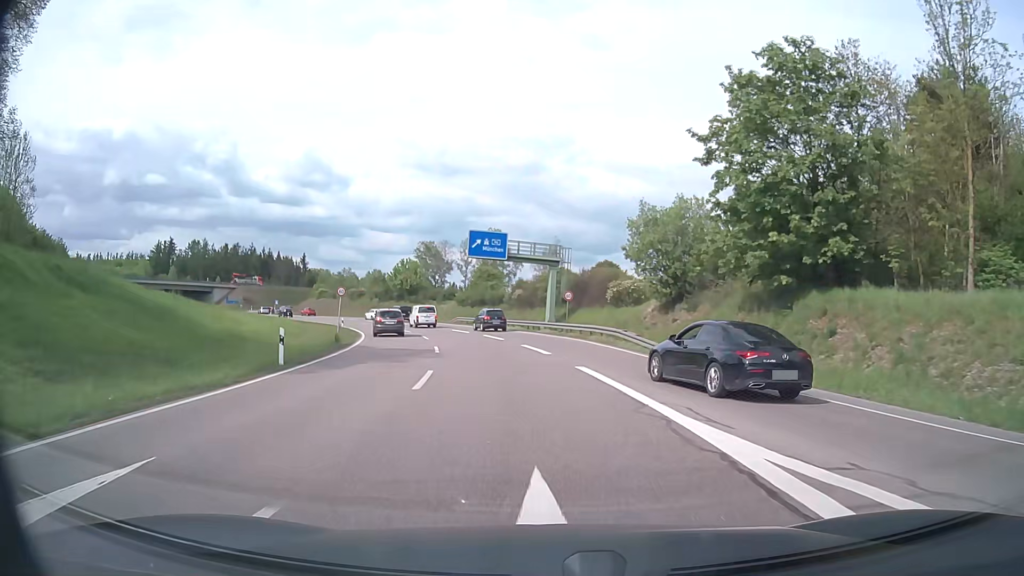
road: trunk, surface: asphalt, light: Day
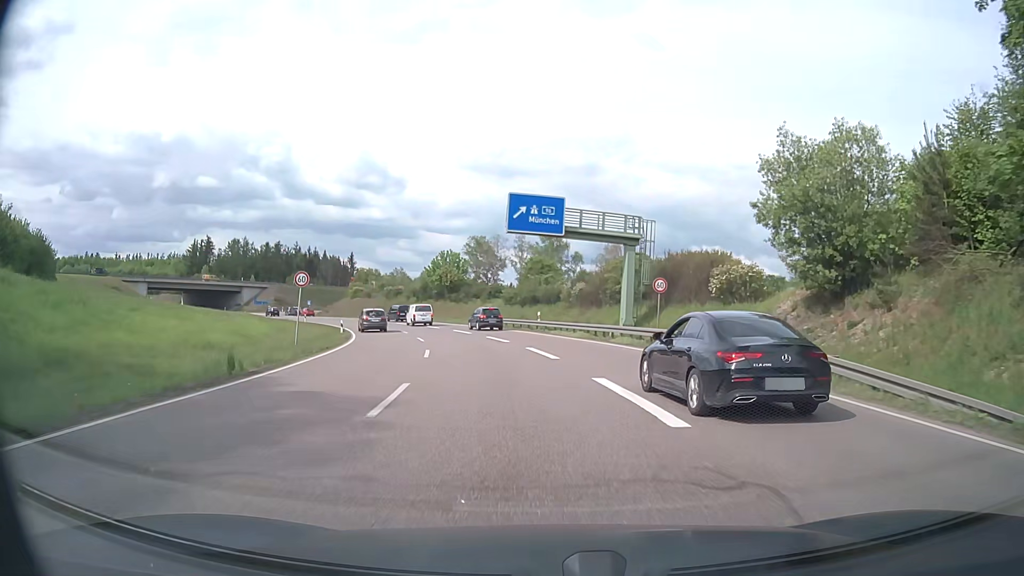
(-0.7, +15.6) m; -5°
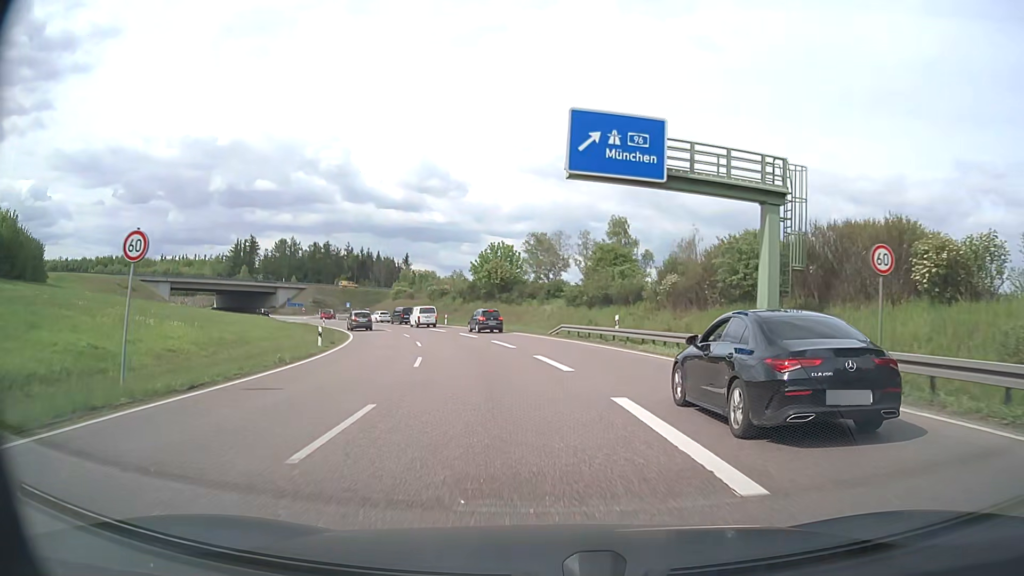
(-0.7, +14.9) m; -5°
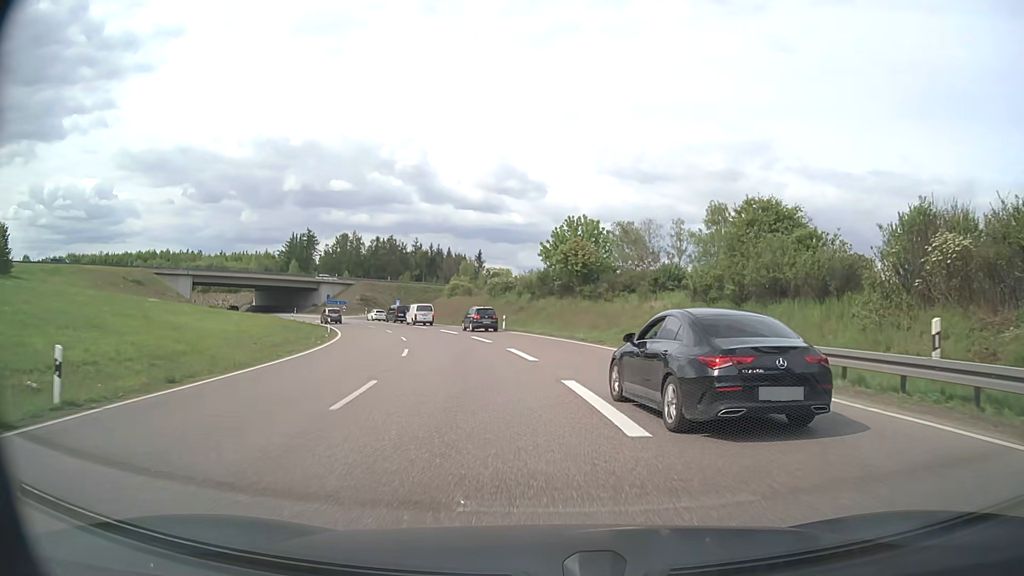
(-1.4, +20.8) m; -7°
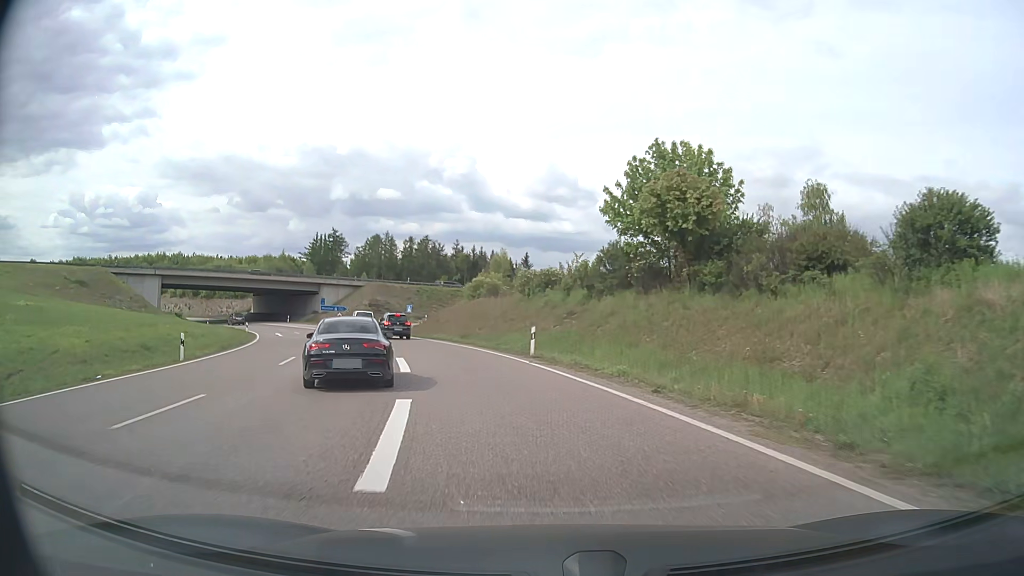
(-0.6, +26.2) m; -4°
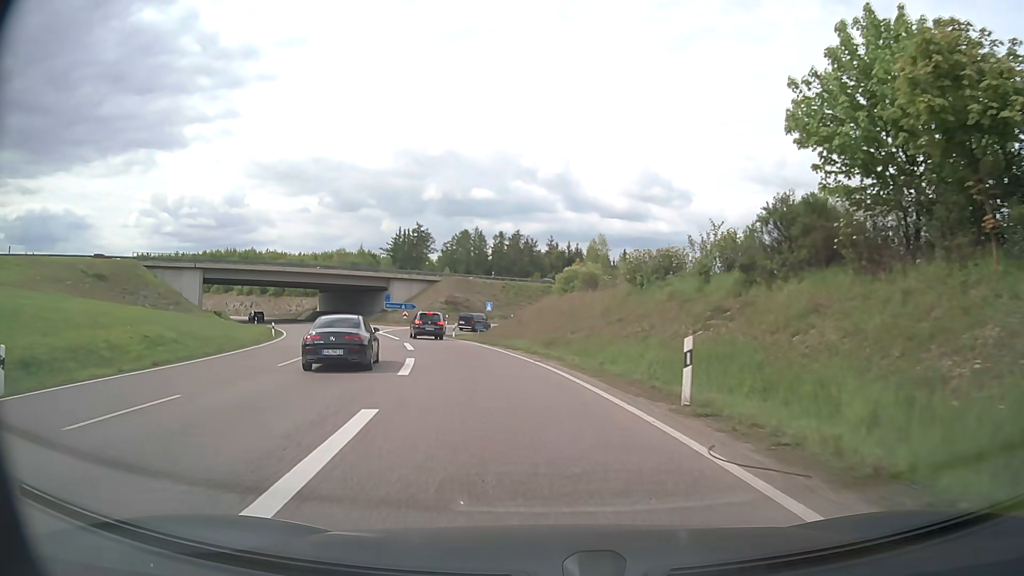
(-0.9, +13.8) m; -8°
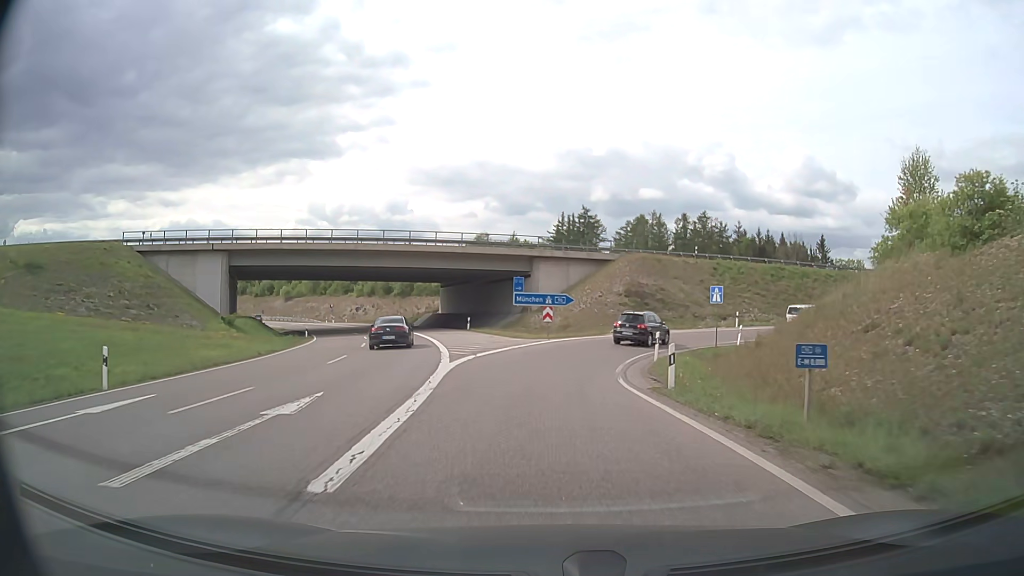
(-5.1, +34.5) m; -14°
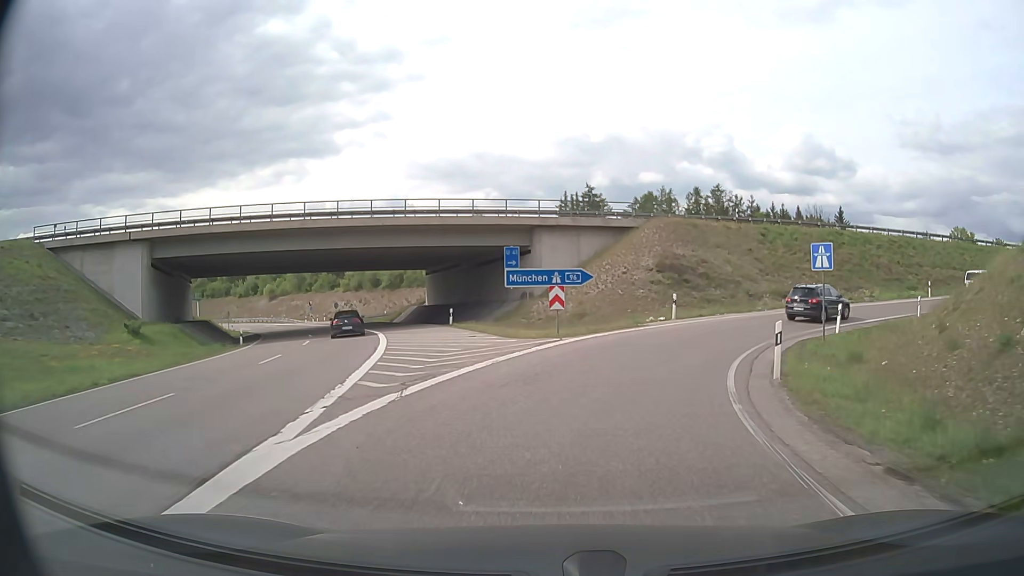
(-0.1, +12.8) m; 0°
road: motorway_link
(0, +10) (+3, +20) (+8, +28) (+16, +34) (+25, +39) (+34, +42) (+44, +46) (+53, +49) (+62, +53) (+72, +56) m
